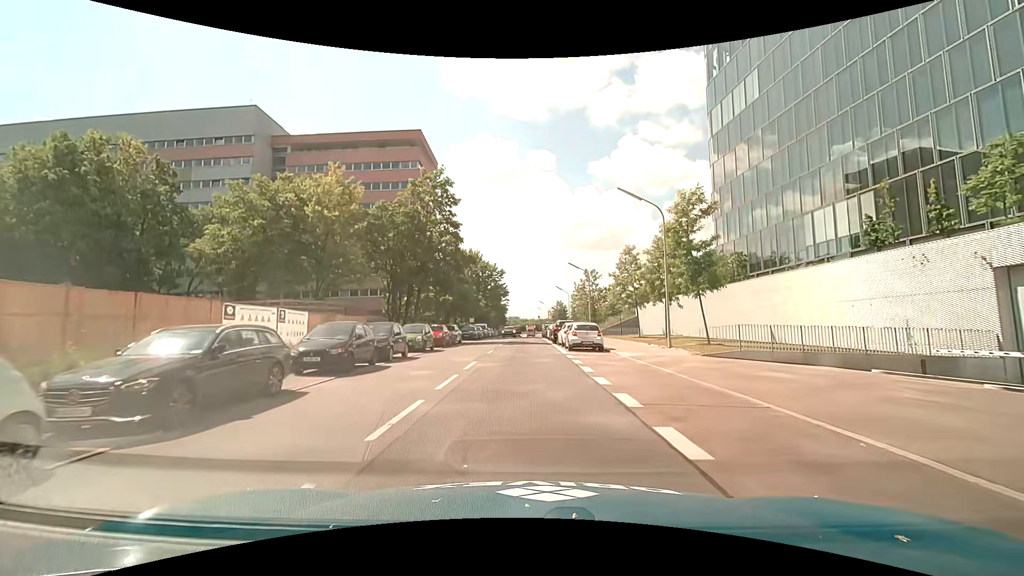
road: unclassified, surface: asphalt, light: Day
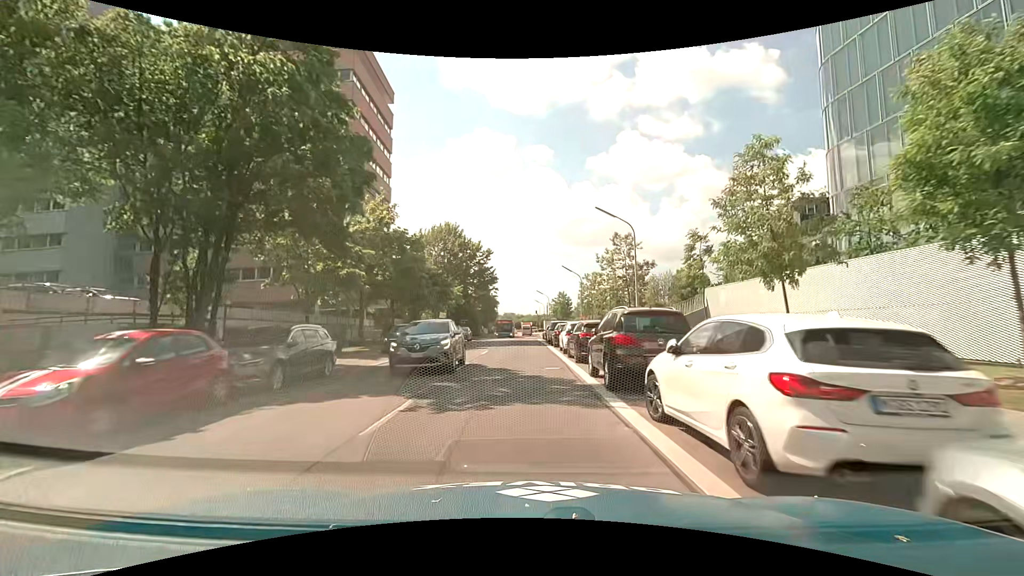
(+0.1, +25.7) m; 0°
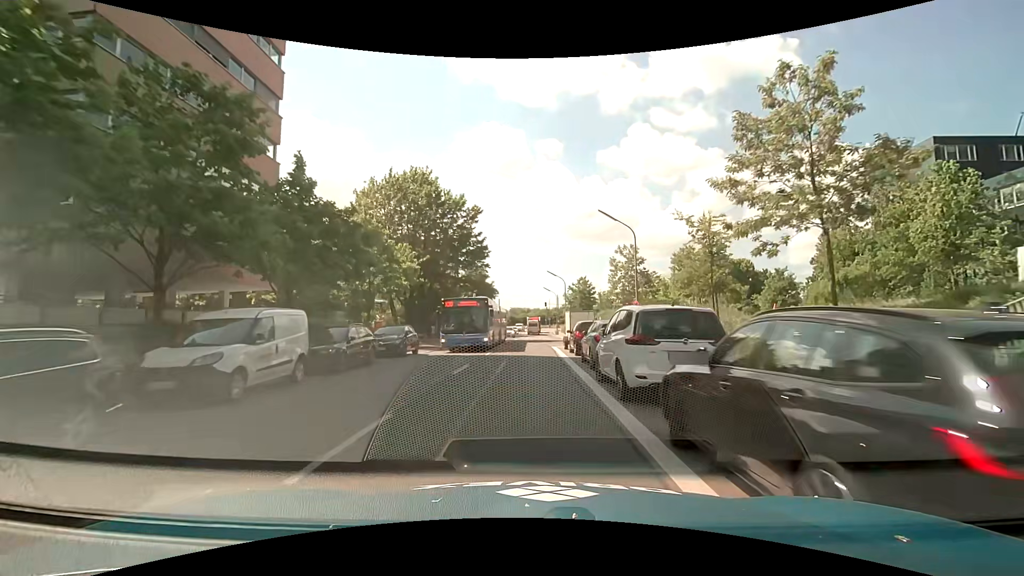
(-0.2, +27.3) m; -2°
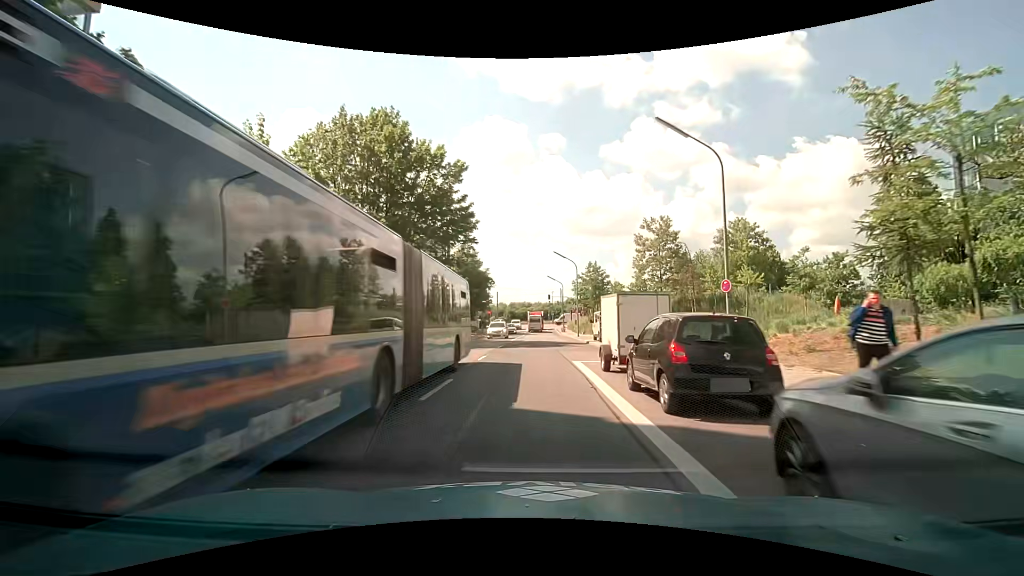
(+0.3, +13.7) m; +1°
